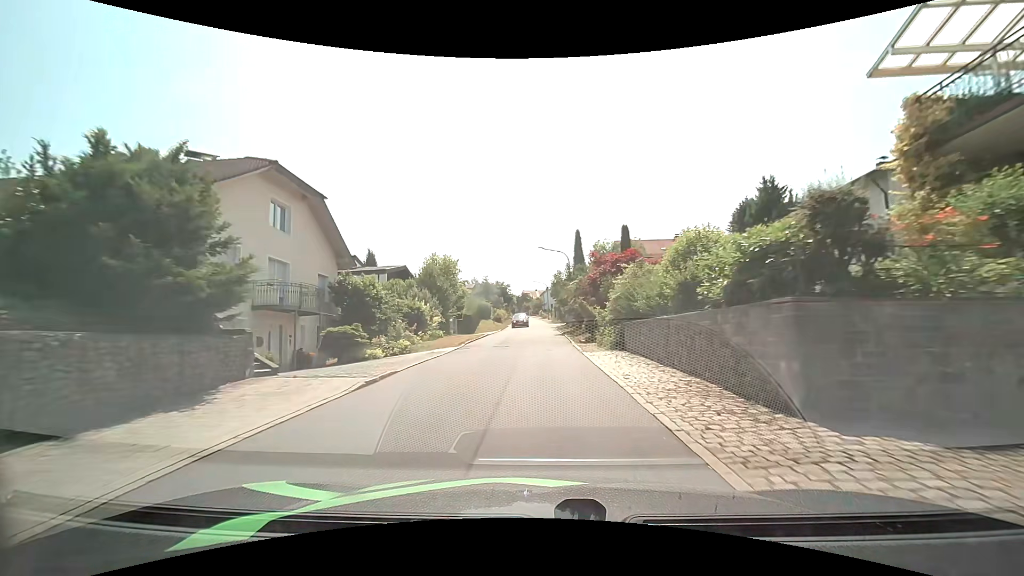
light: Day
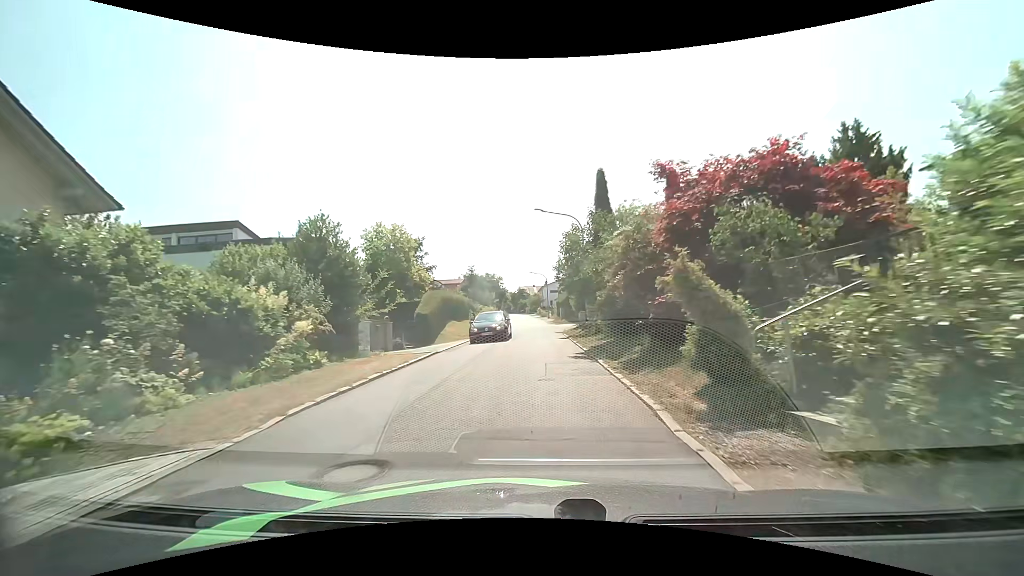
(+0.5, +16.8) m; +2°
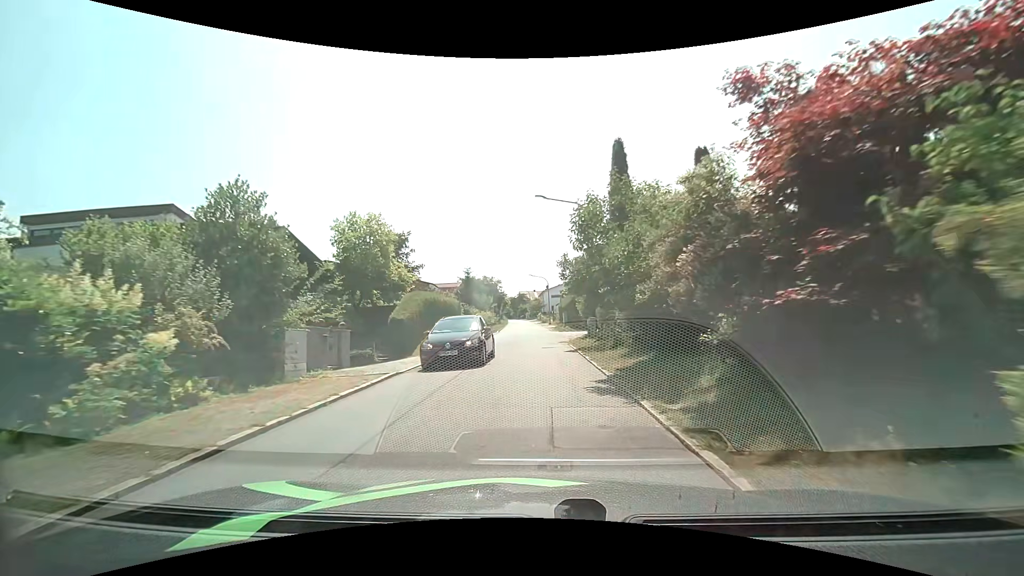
(0.0, +5.0) m; -1°
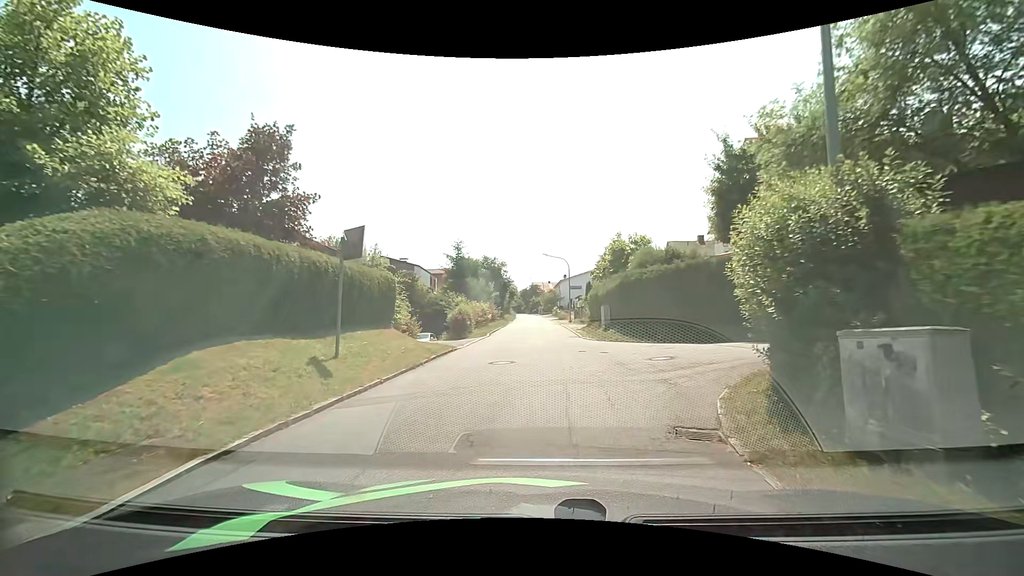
(-0.1, +19.7) m; -3°
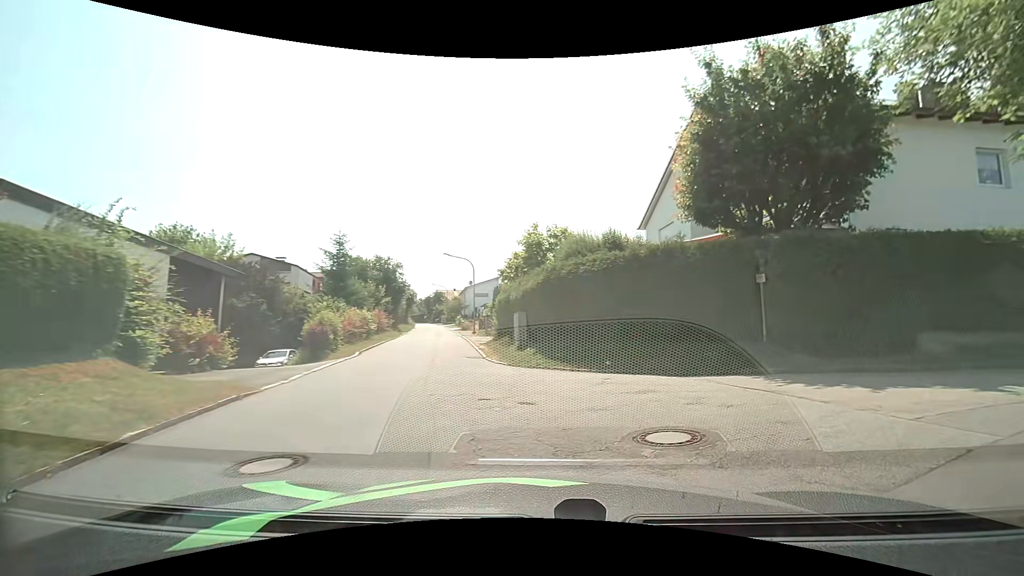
(+0.5, +7.7) m; +10°
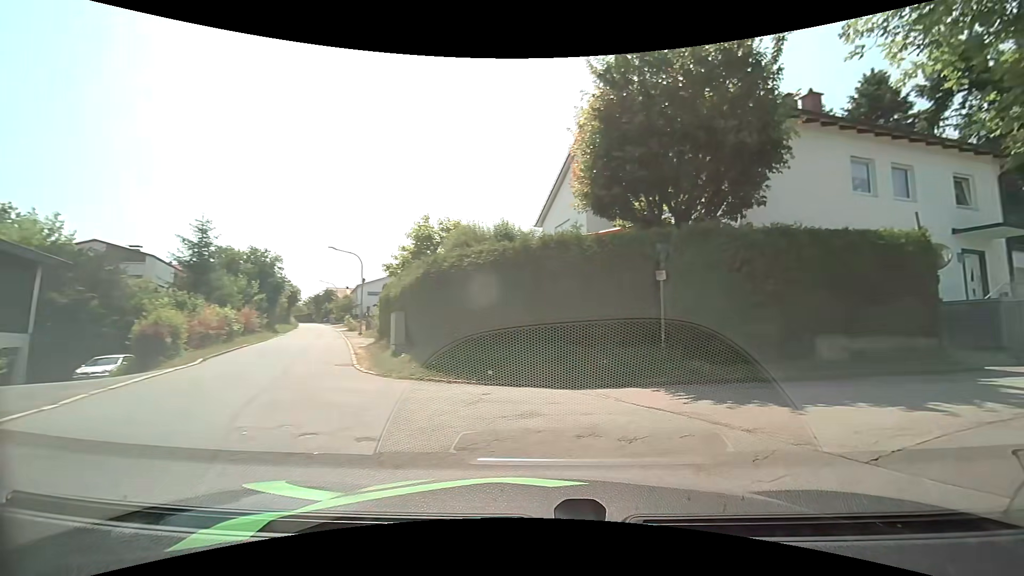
(+0.2, +2.1) m; +9°
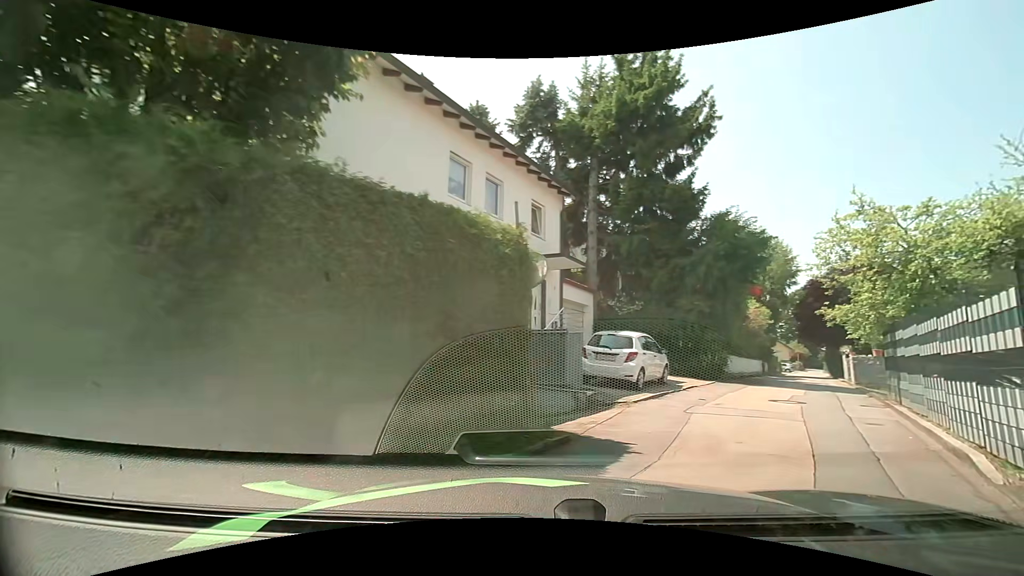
(+2.6, +5.8) m; +46°
